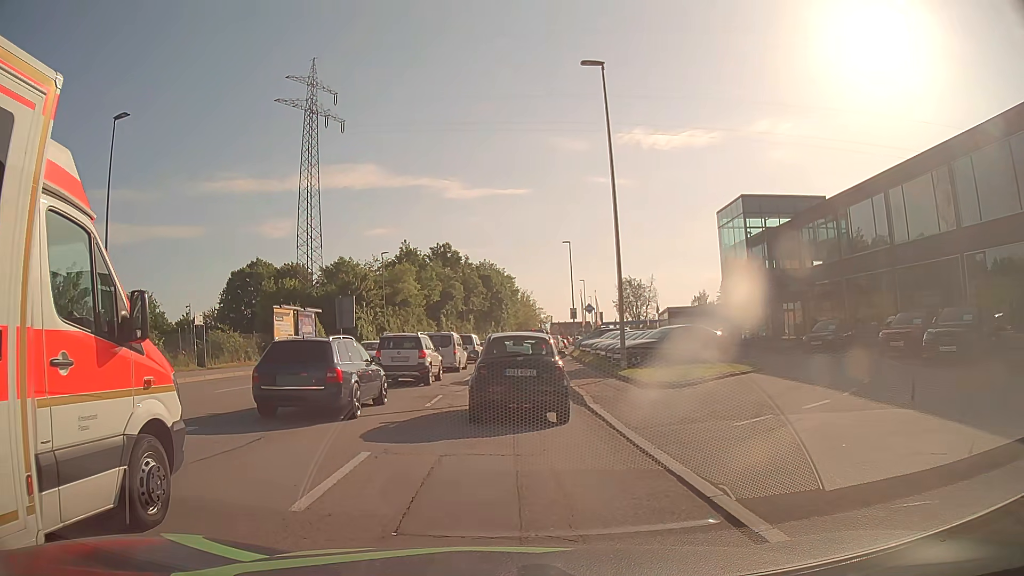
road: tertiary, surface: asphalt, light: Day
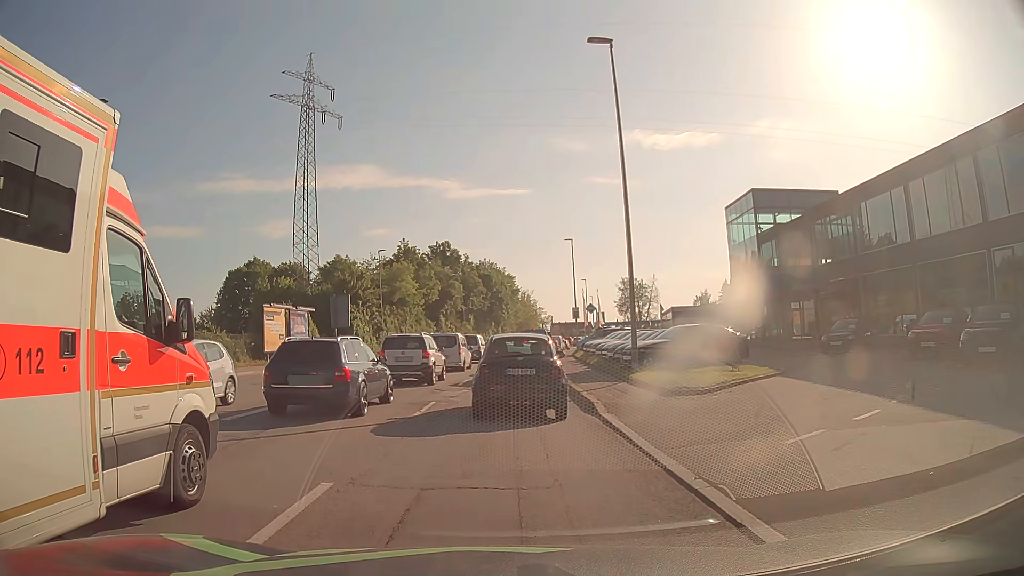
(0.0, +1.9) m; 0°
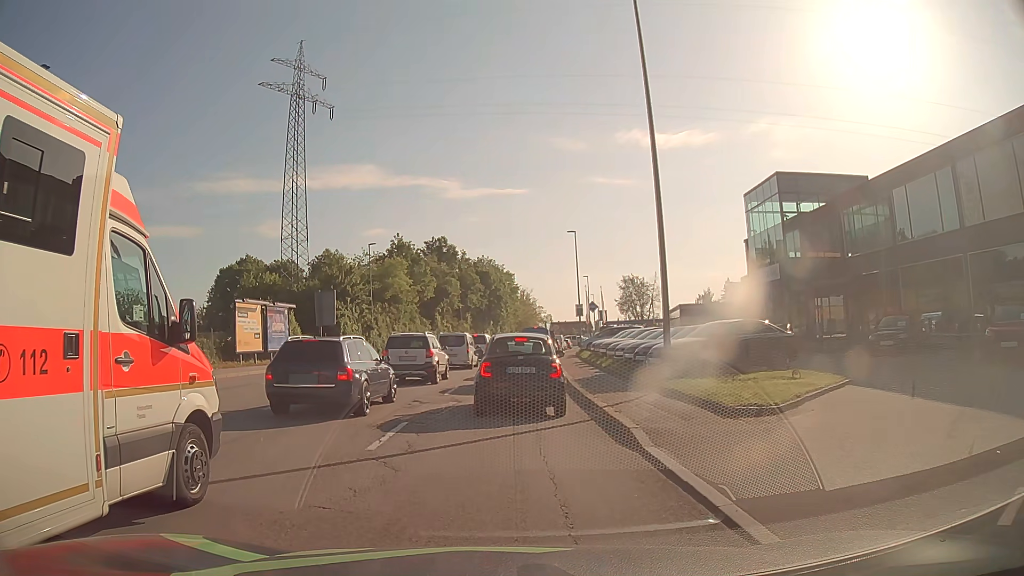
(-0.1, +4.1) m; -2°
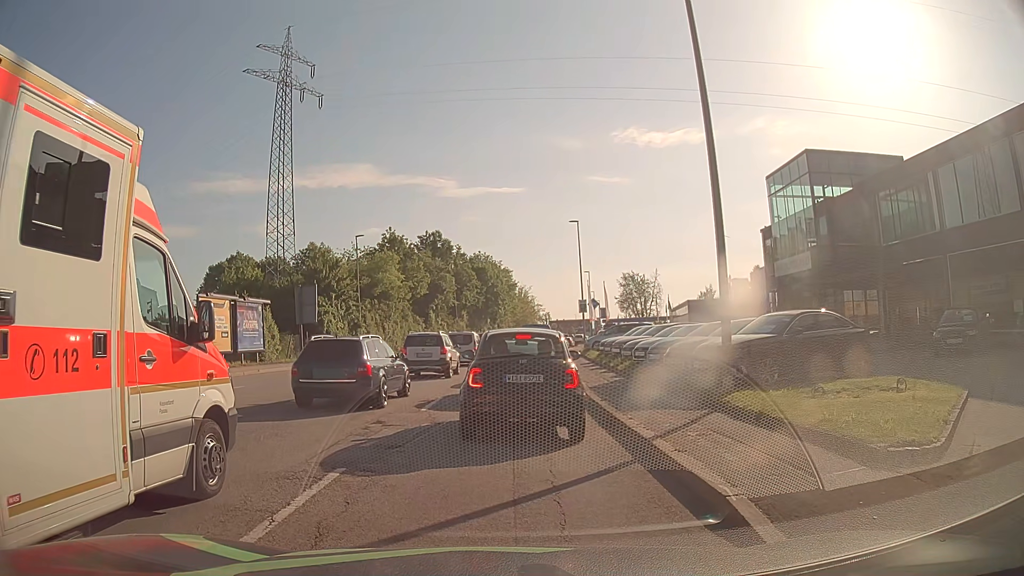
(+0.1, +4.3) m; +2°
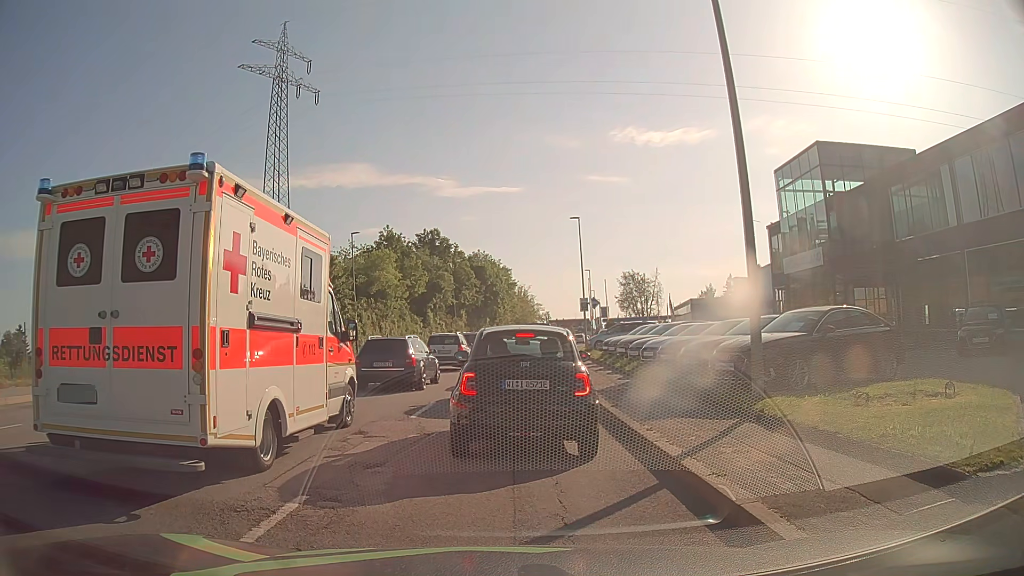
(0.0, +1.4) m; 0°
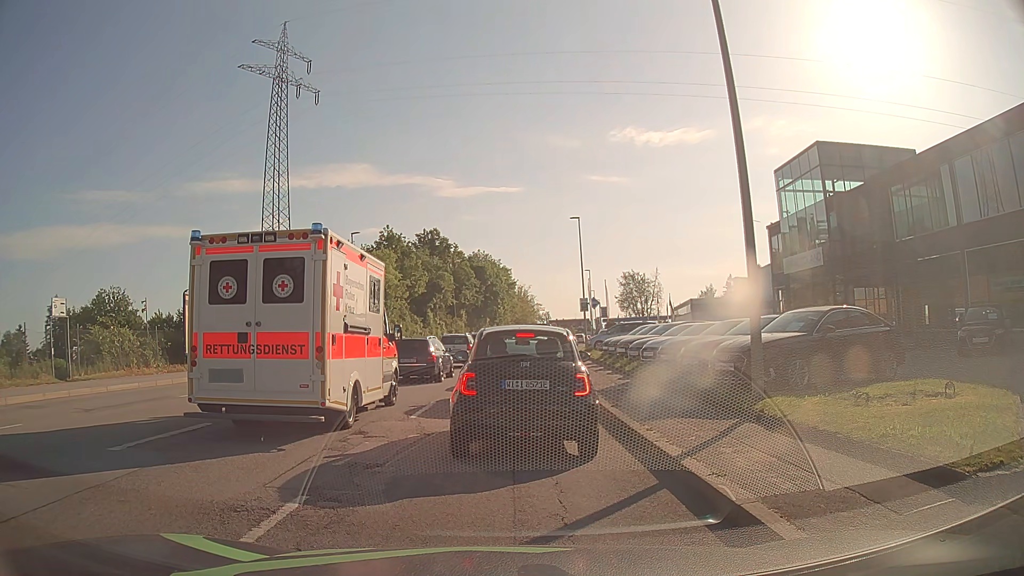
(0.0, 0.0) m; 0°
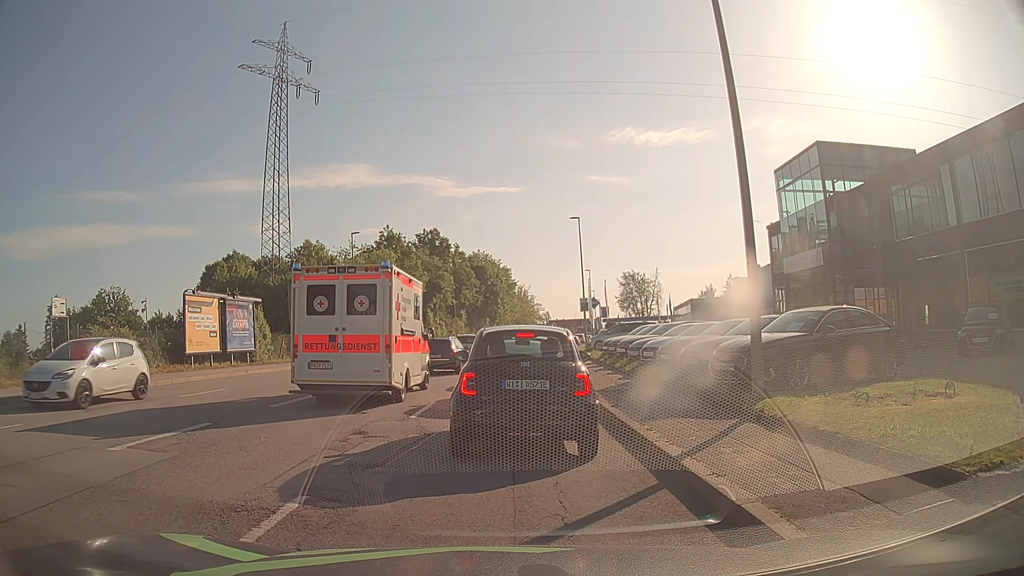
(0.0, 0.0) m; 0°
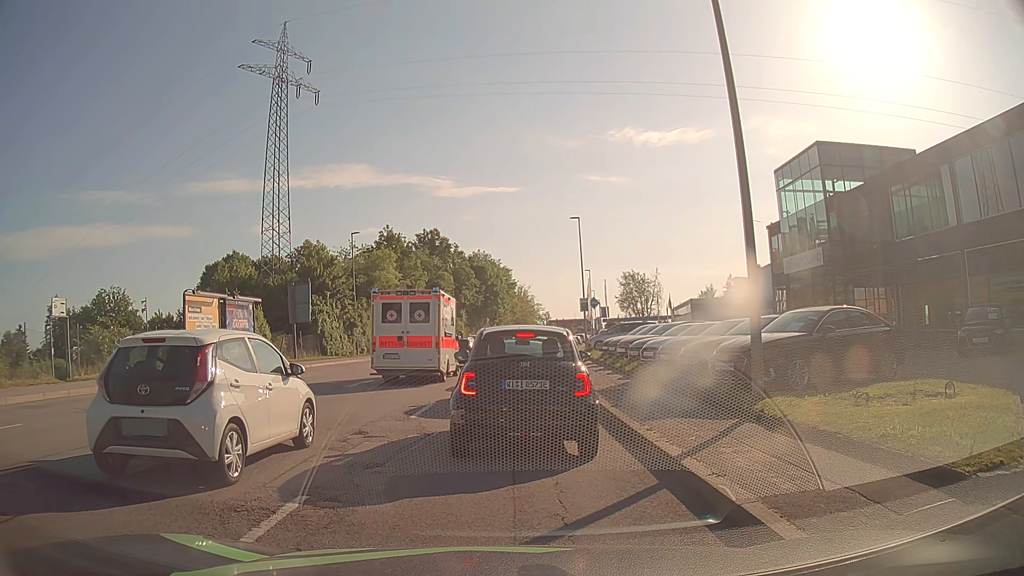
(0.0, 0.0) m; 0°
